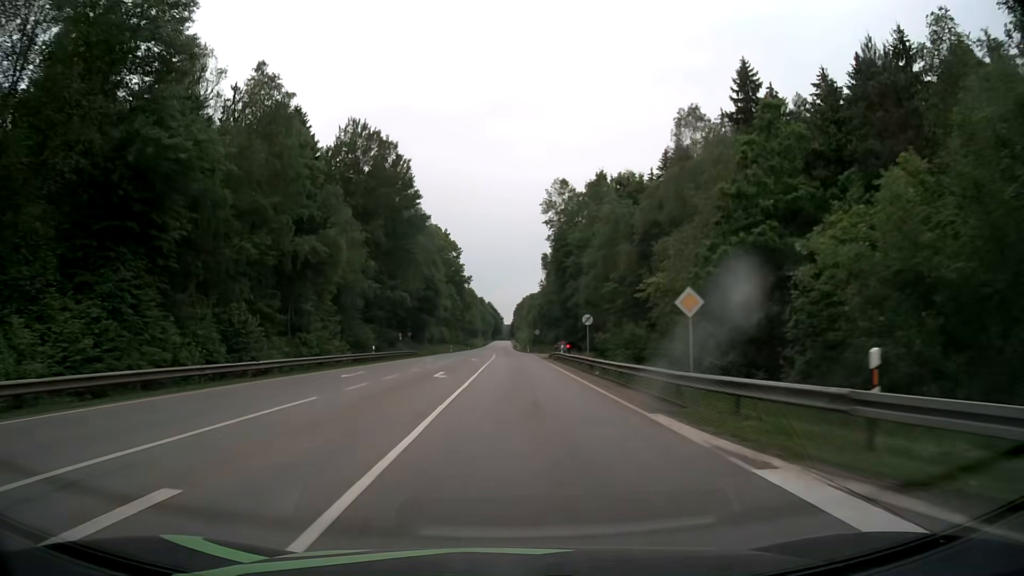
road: secondary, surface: asphalt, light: Day
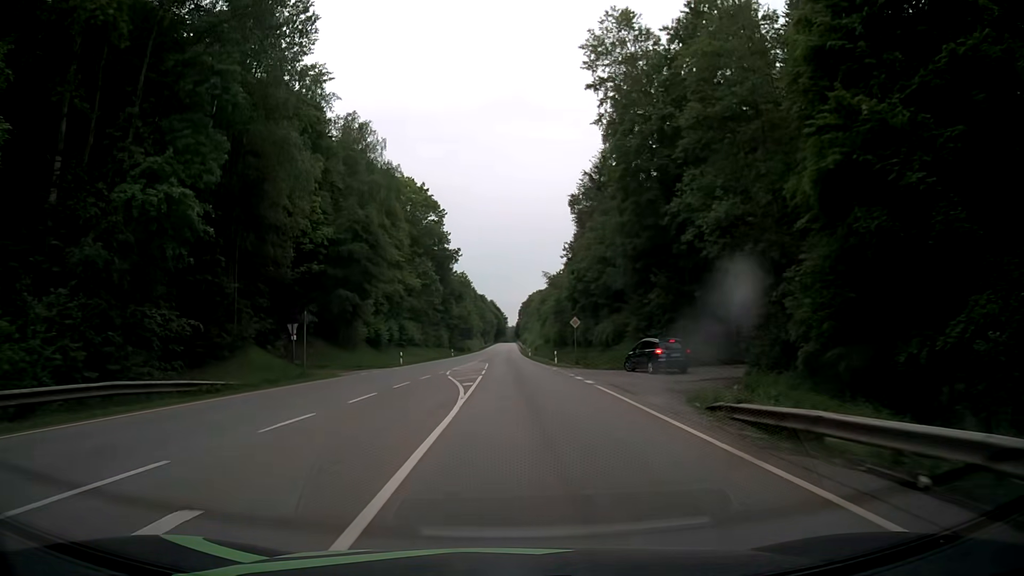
(+0.1, +50.9) m; 0°
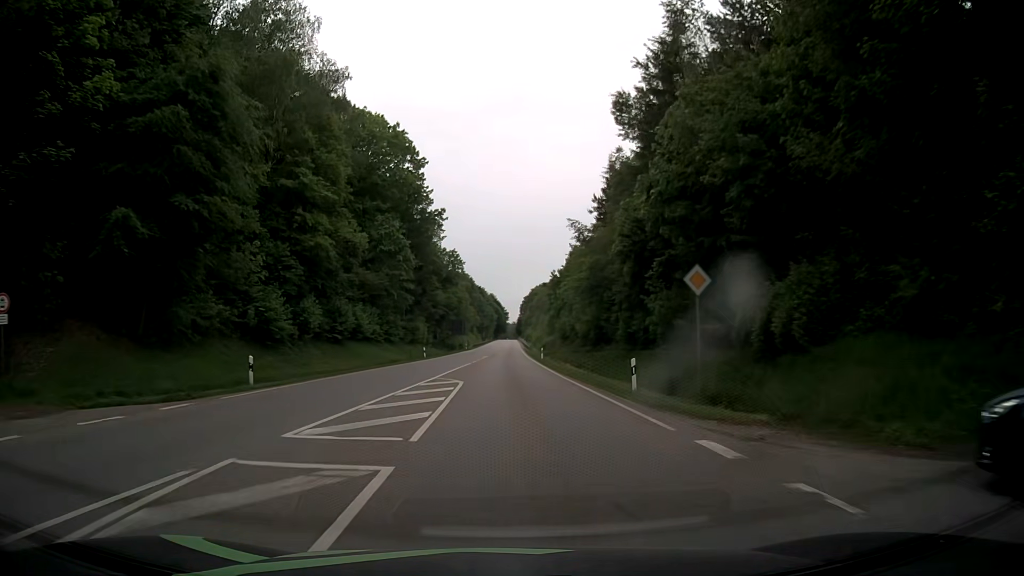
(0.0, +30.7) m; 0°
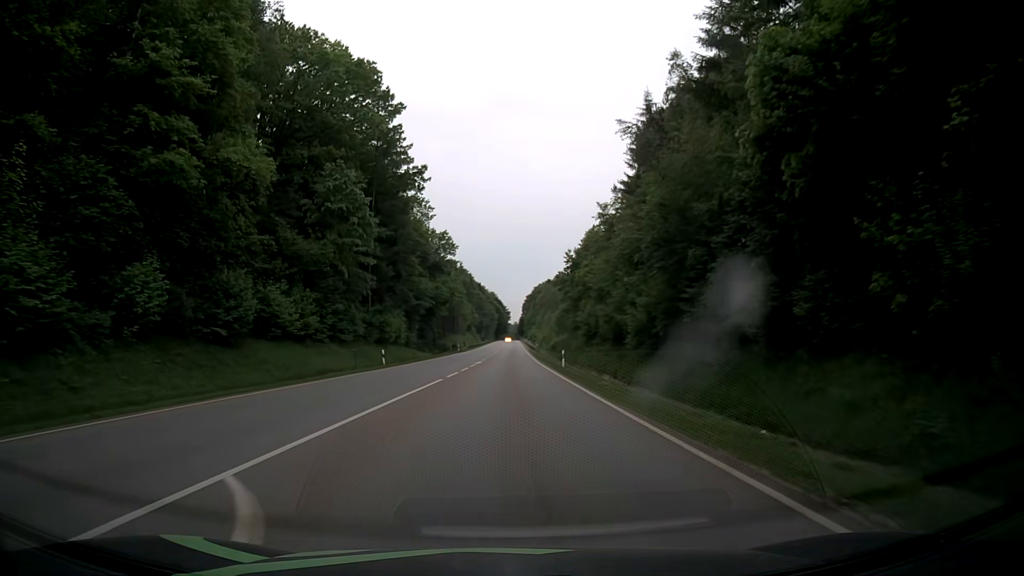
(-0.1, +20.5) m; 0°
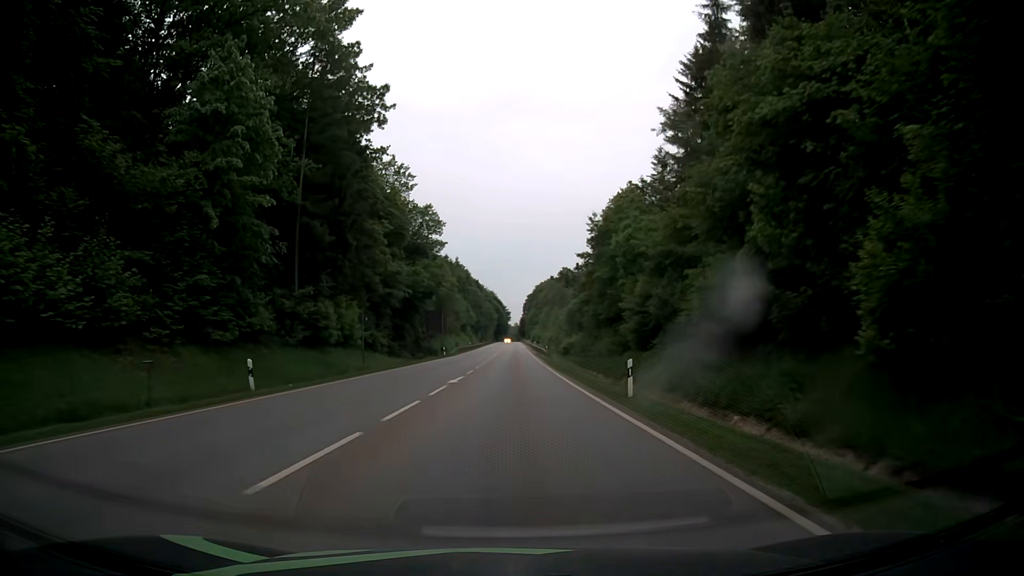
(-0.1, +20.8) m; 0°
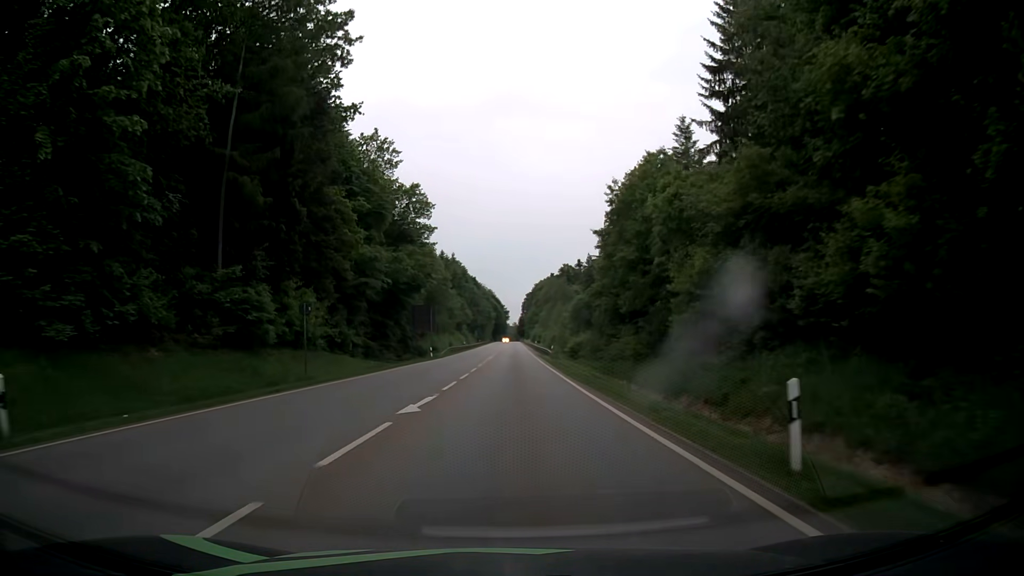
(0.0, +10.5) m; 0°
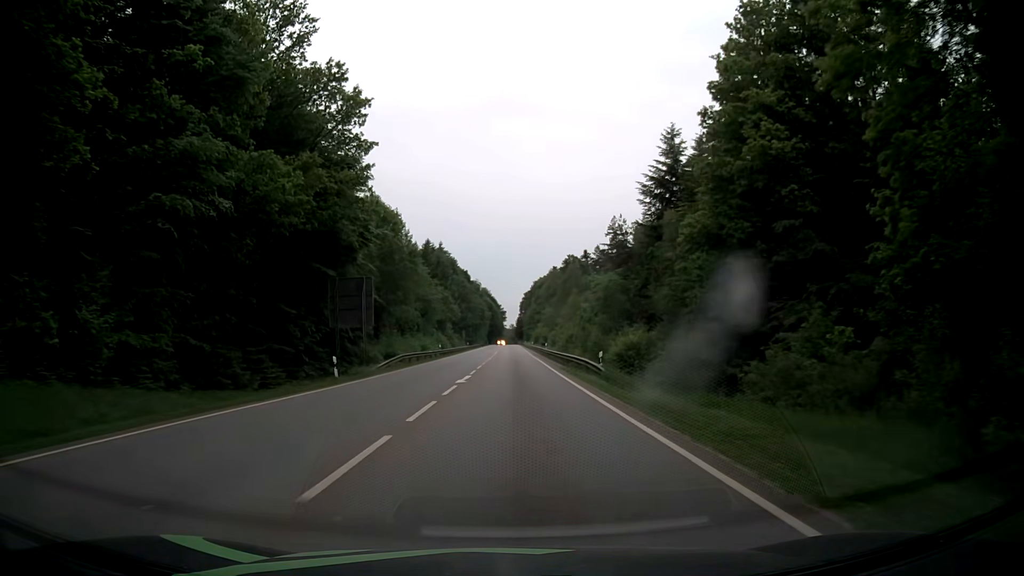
(0.0, +31.7) m; 0°
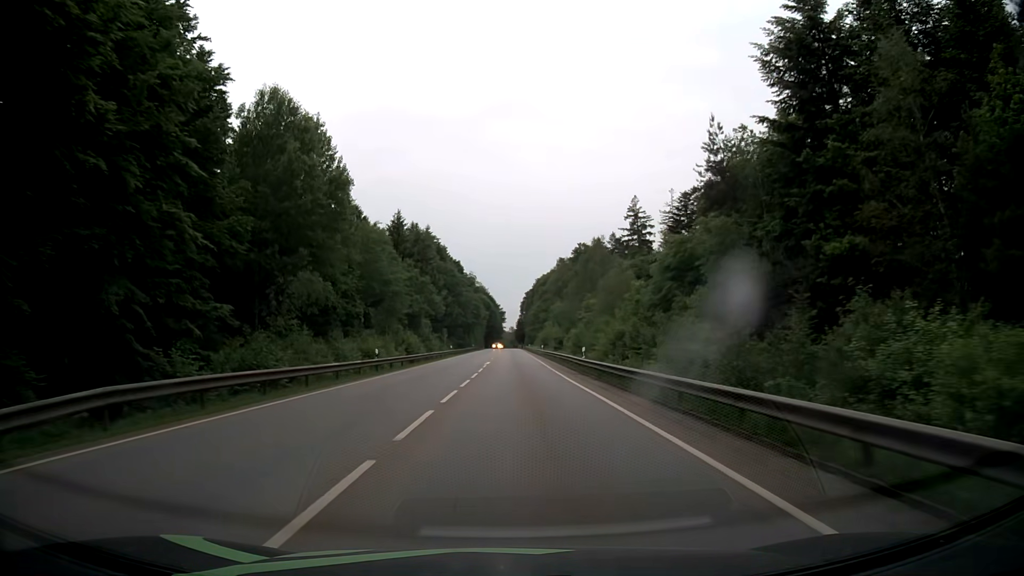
(+0.2, +32.2) m; +1°
(0, +10) (0, +20) (0, +30) (0, +40) (0, +50) (0, +60) (0, +70) (0, +80) (0, +90) (0, +100) m
